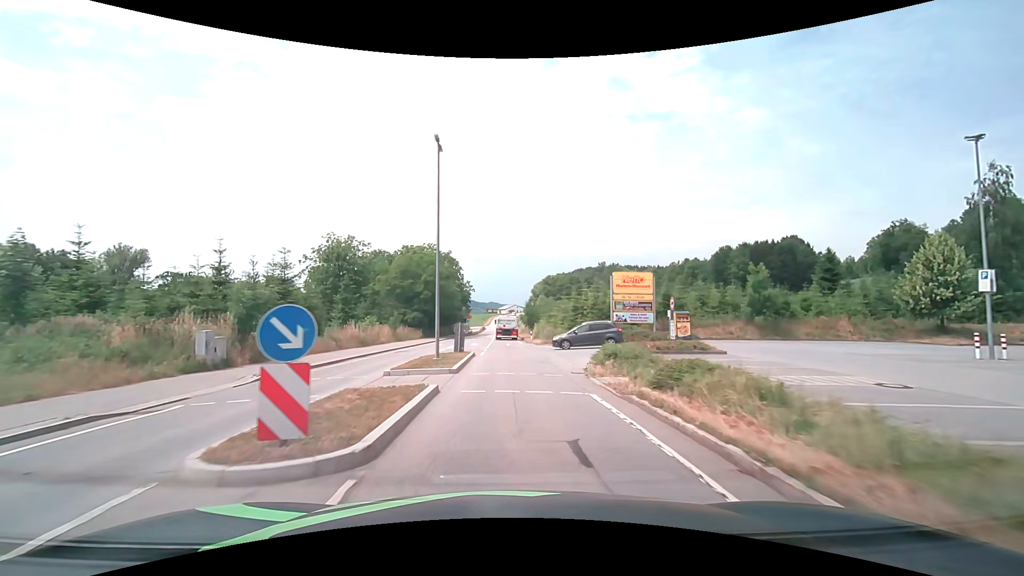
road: secondary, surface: asphalt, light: Day
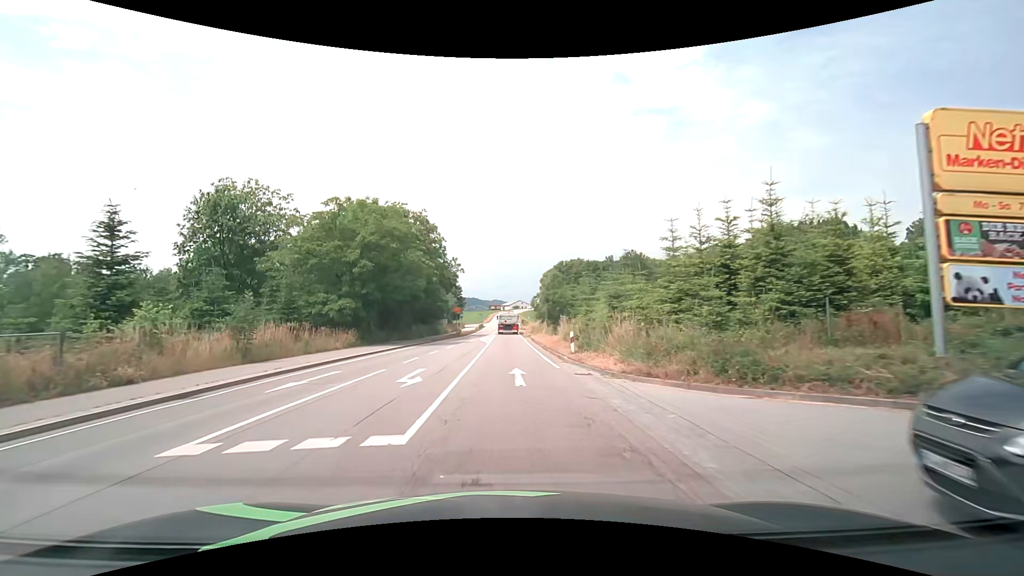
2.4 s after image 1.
(-0.1, +28.9) m; 0°
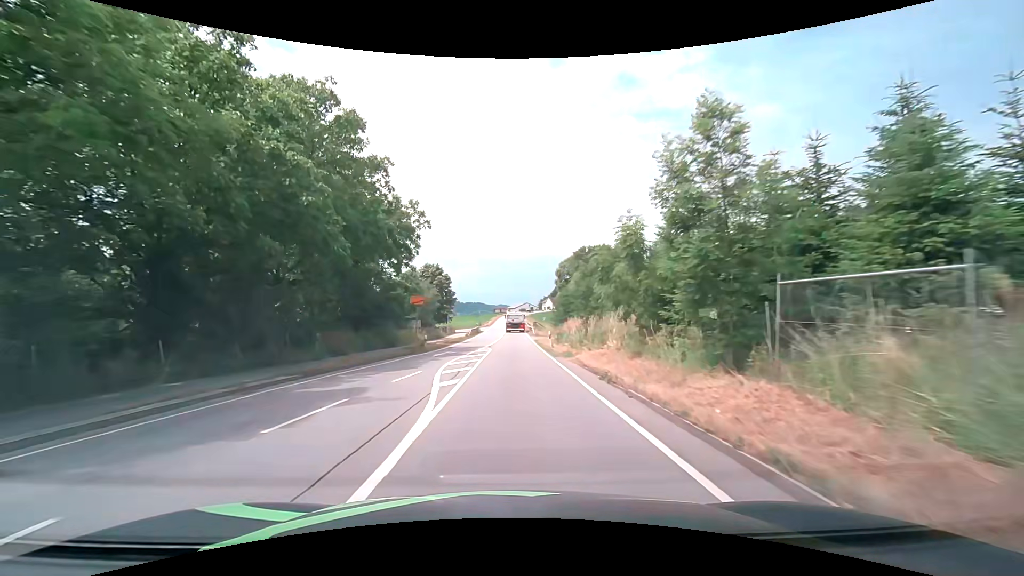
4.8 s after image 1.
(-0.1, +30.5) m; -1°
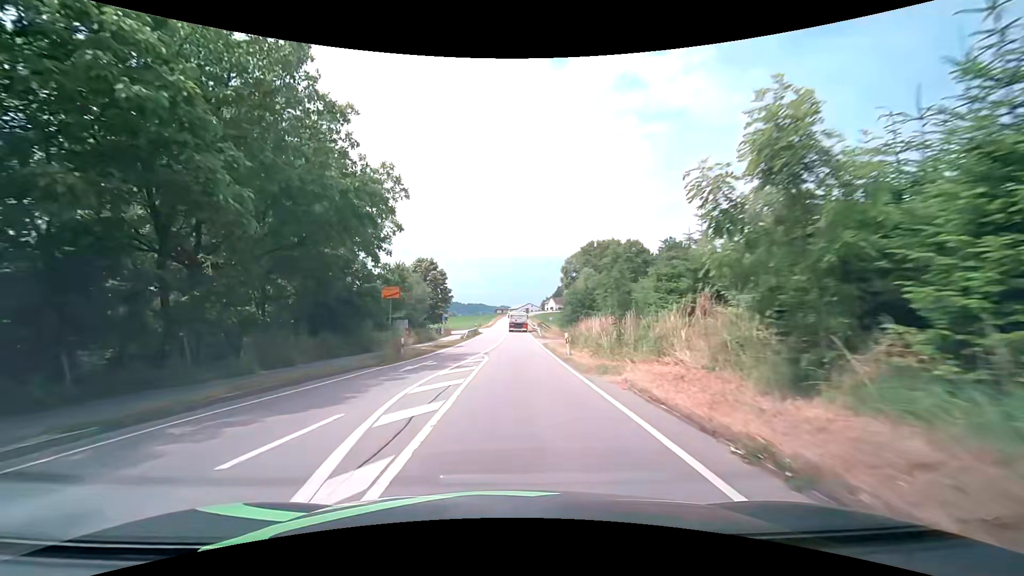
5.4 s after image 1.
(0.0, +7.9) m; 0°
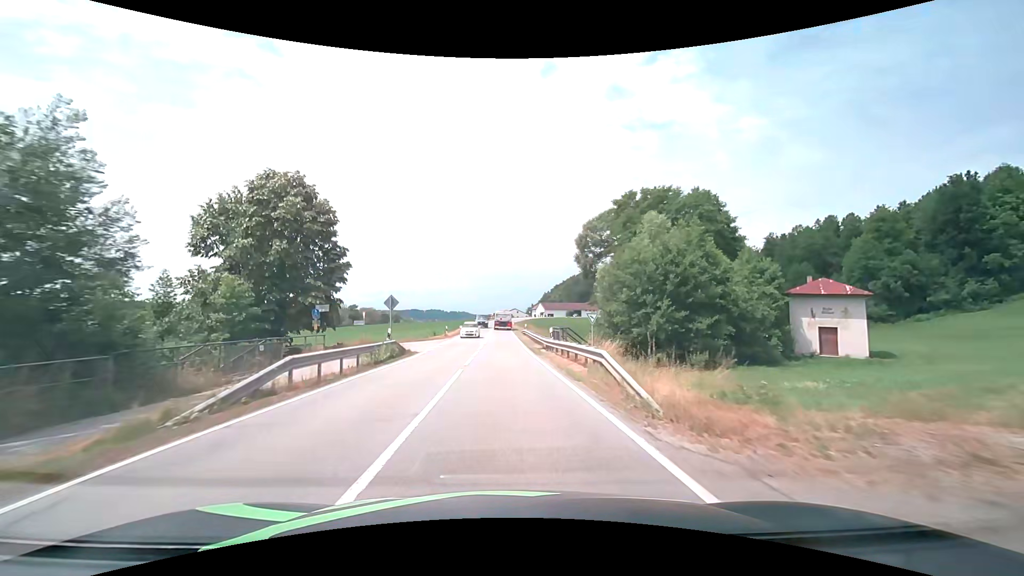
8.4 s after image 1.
(+0.7, +41.2) m; +2°
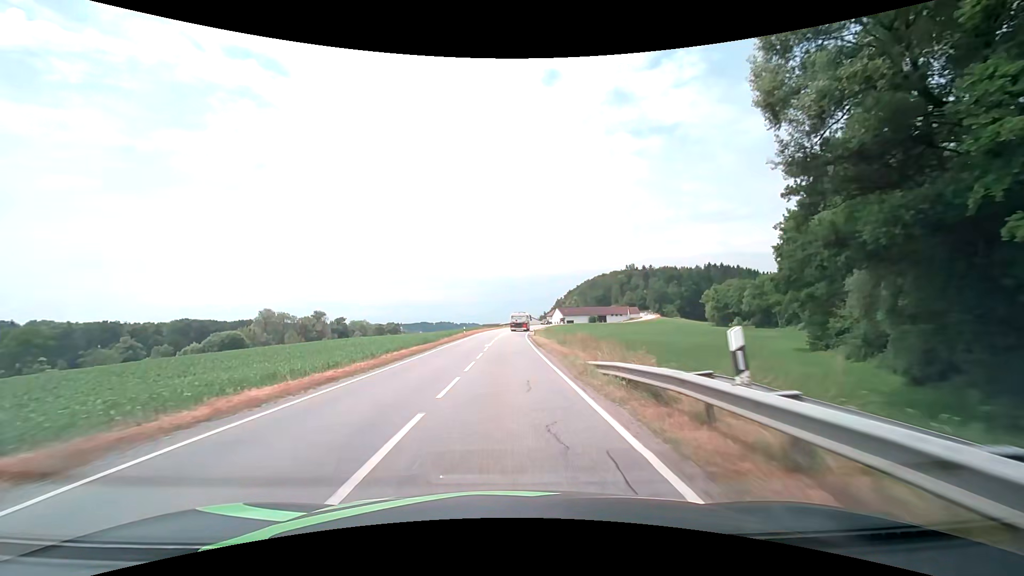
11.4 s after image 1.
(-0.4, +43.6) m; -1°
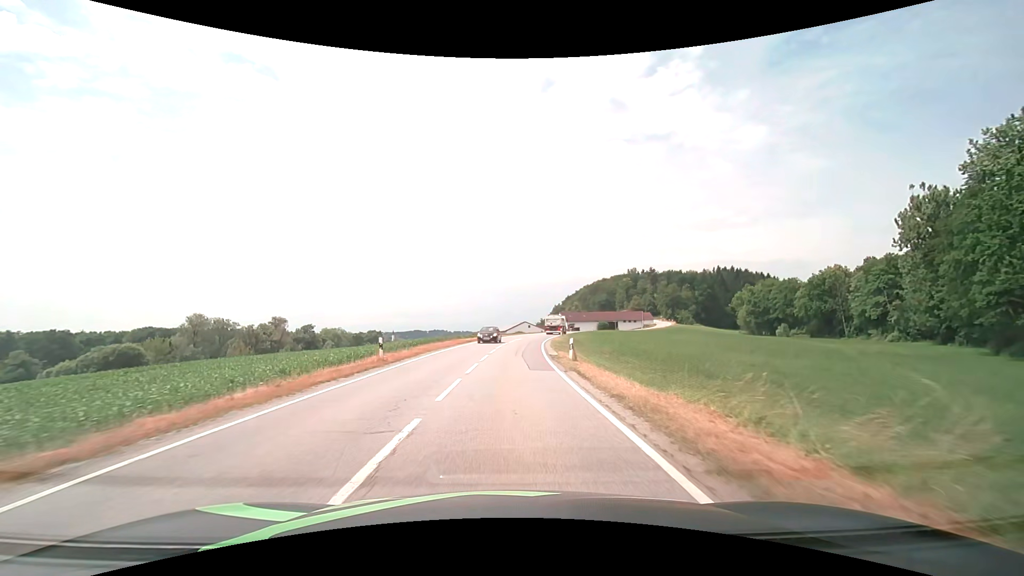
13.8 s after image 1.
(+0.1, +35.6) m; +1°
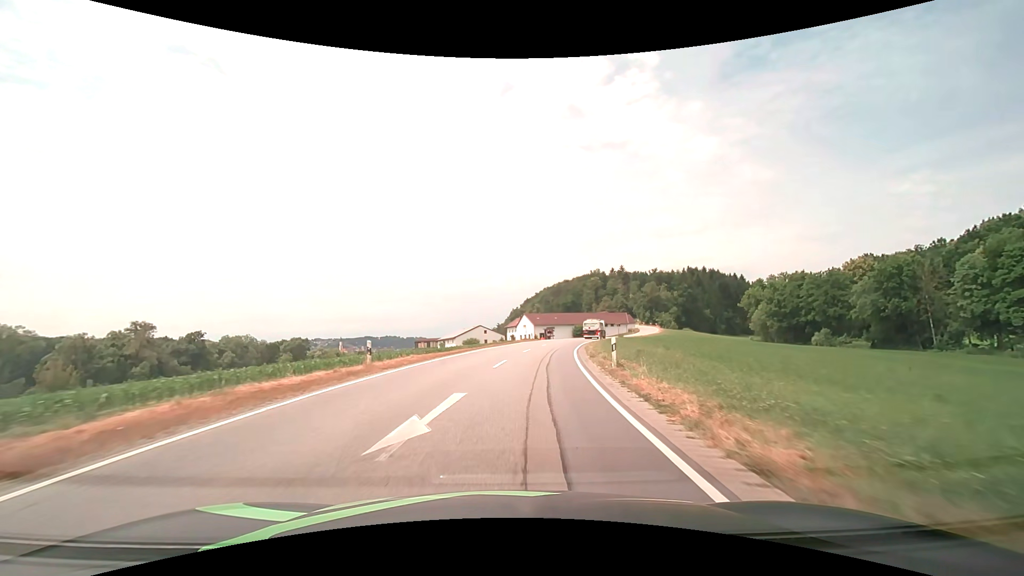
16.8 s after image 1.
(+1.5, +45.3) m; +5°
(0, +10) (+1, +20) (+2, +30) (+4, +40) (+6, +50) (+8, +59) (+11, +69) (+14, +79) (+17, +88) (+20, +97) m
